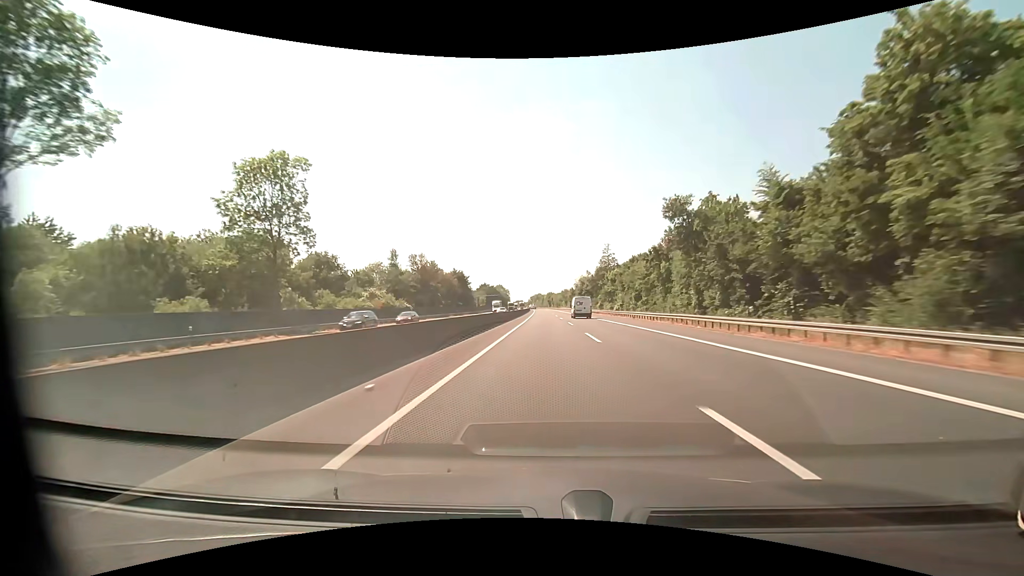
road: motorway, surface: asphalt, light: Day
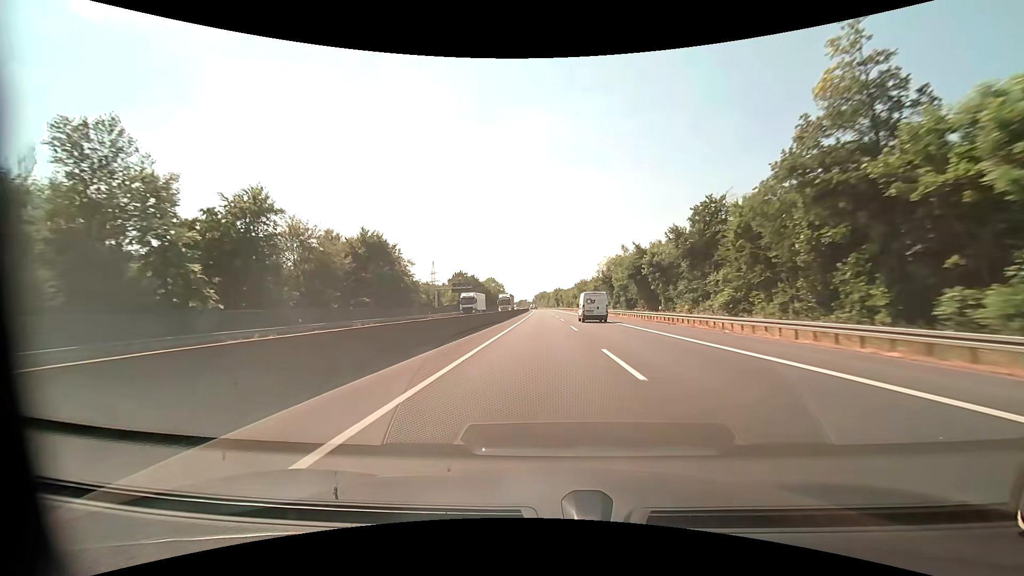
(-0.2, +82.6) m; -1°
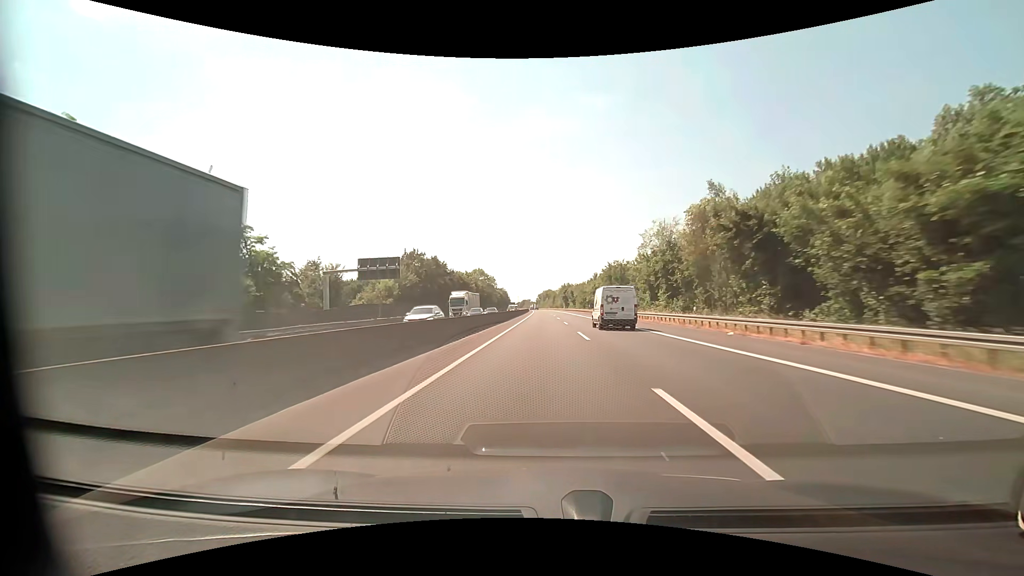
(-0.4, +61.9) m; -1°
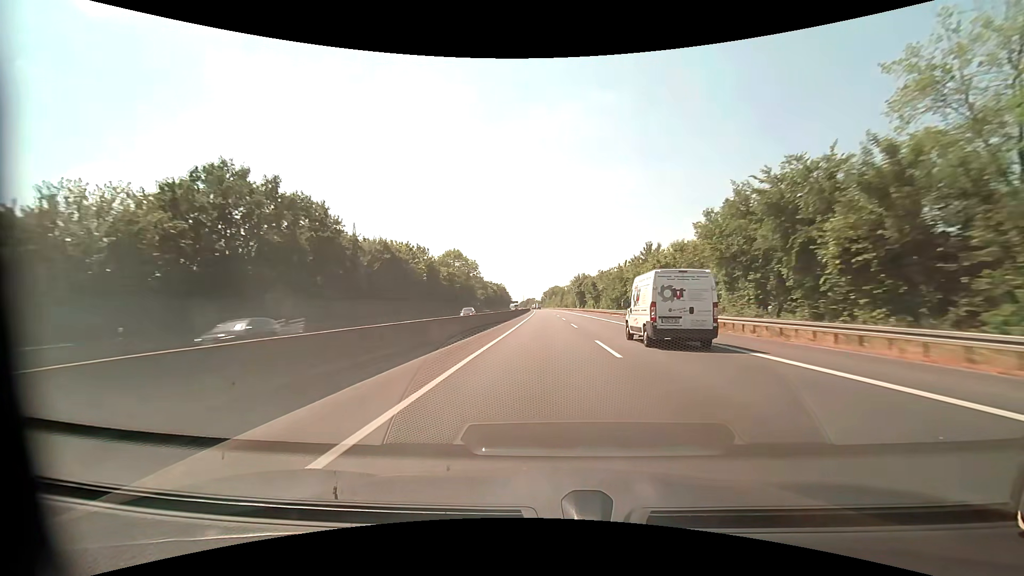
(-0.5, +61.9) m; -1°
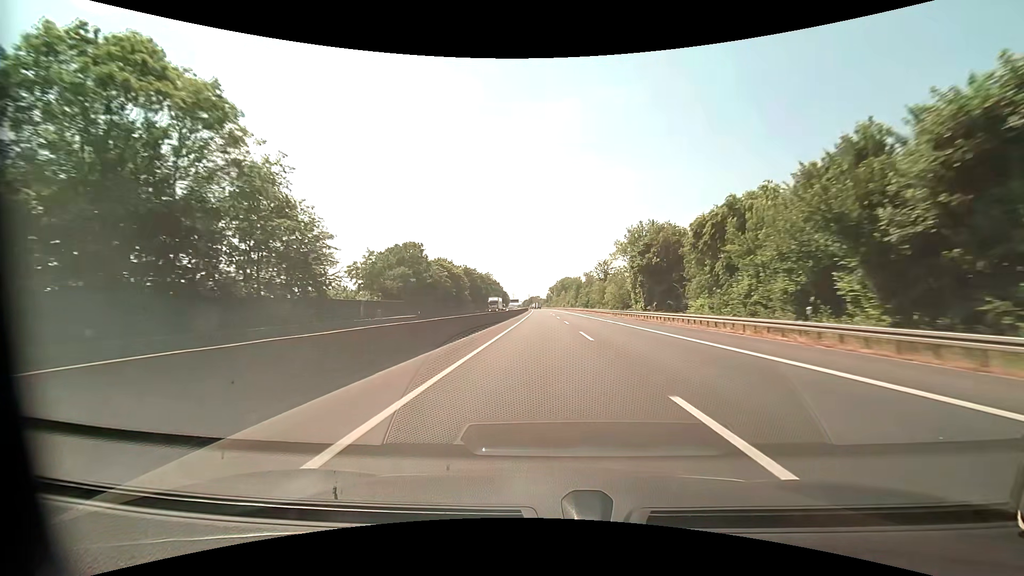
(-0.6, +103.2) m; -1°
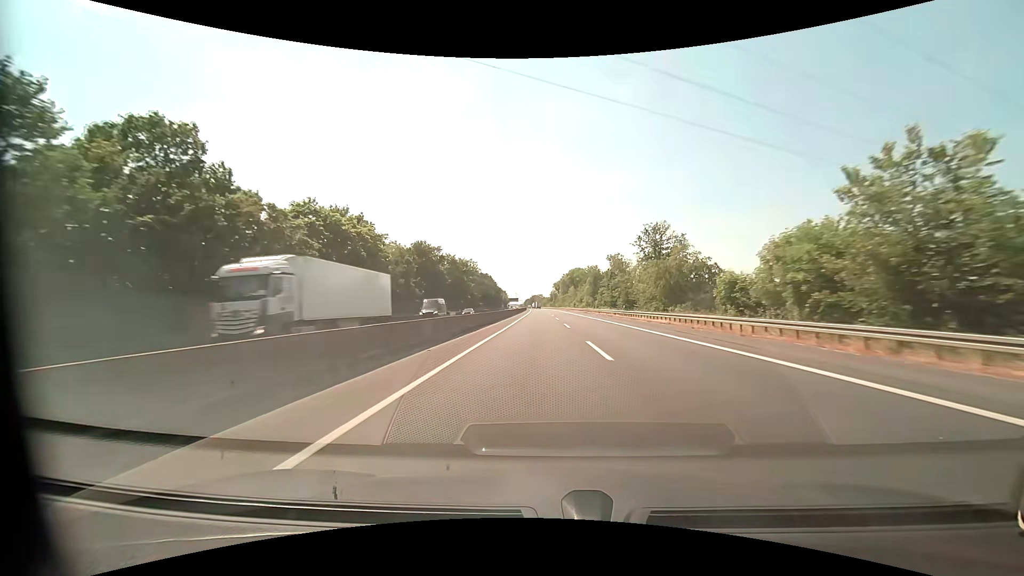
(-0.3, +61.9) m; 0°
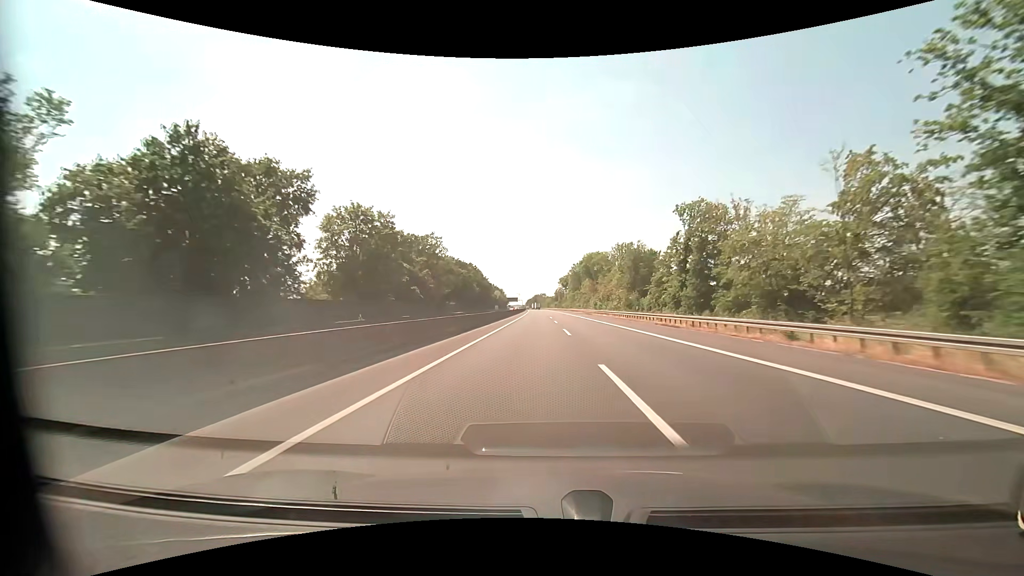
(-0.2, +61.9) m; 0°
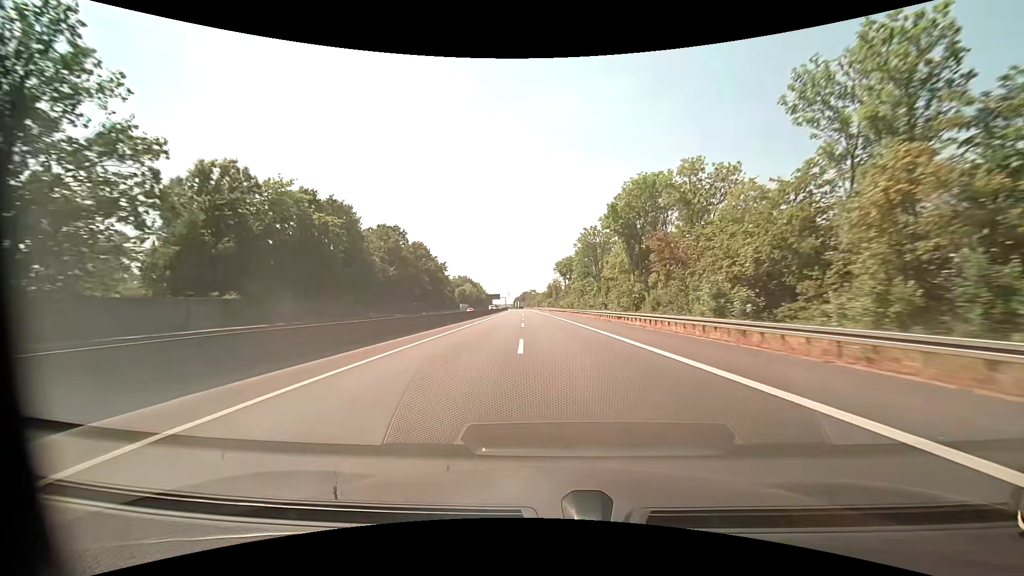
(+0.3, +82.6) m; +1°
(0, +10) (0, +20) (0, +30) (0, +40) (-1, +50) (-1, +60) (-1, +70) (-2, +80) (-2, +90) (-3, +100) m
